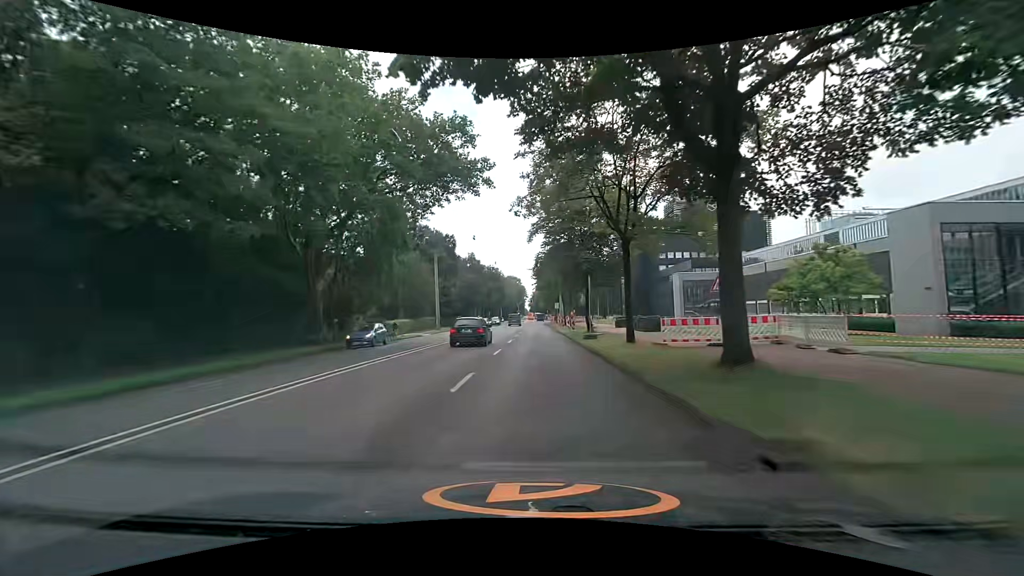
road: primary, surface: asphalt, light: Day
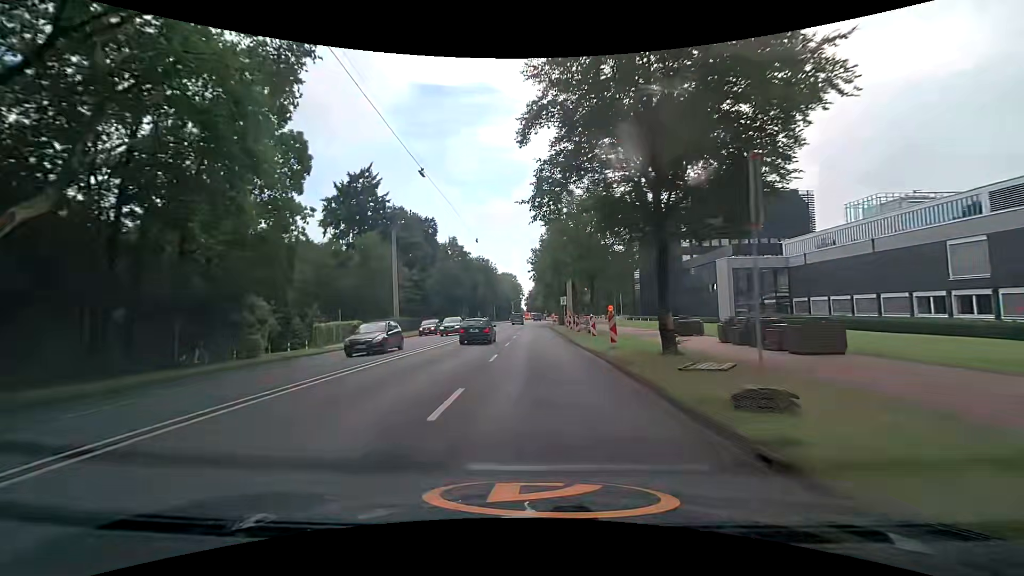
(+0.1, +20.3) m; +1°
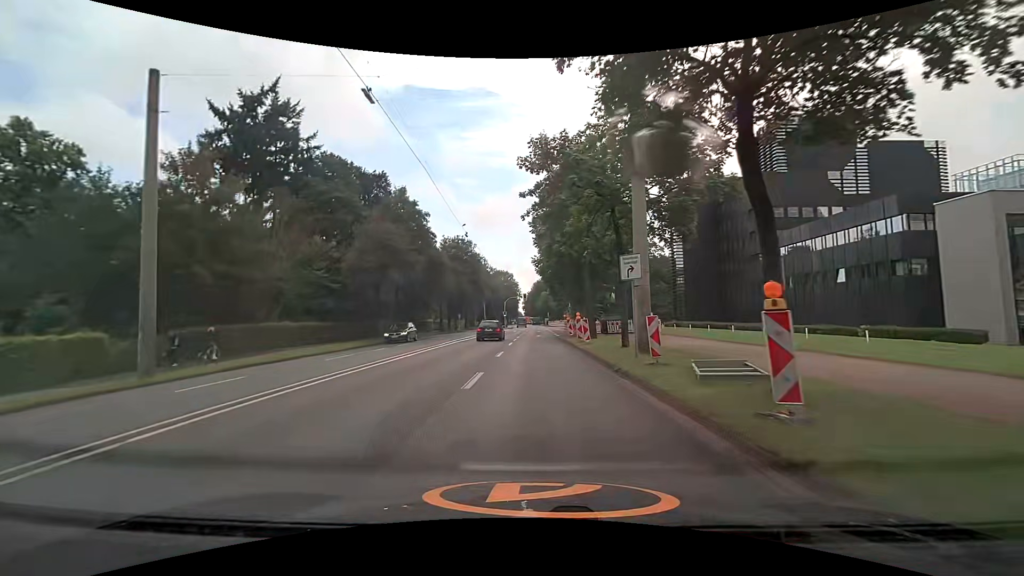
(-0.3, +32.7) m; -1°
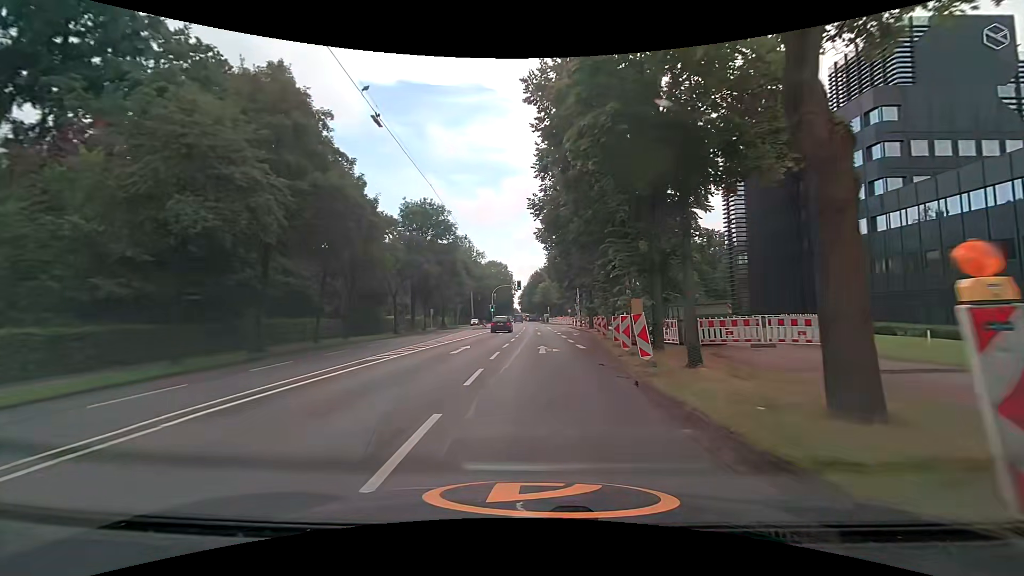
(+0.4, +23.6) m; +1°
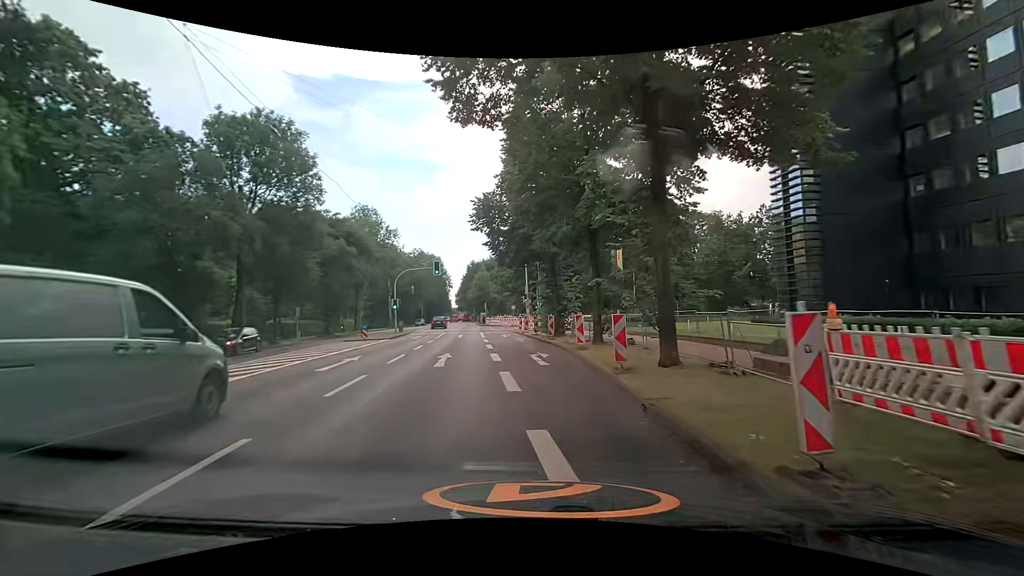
(+1.1, +24.7) m; +6°
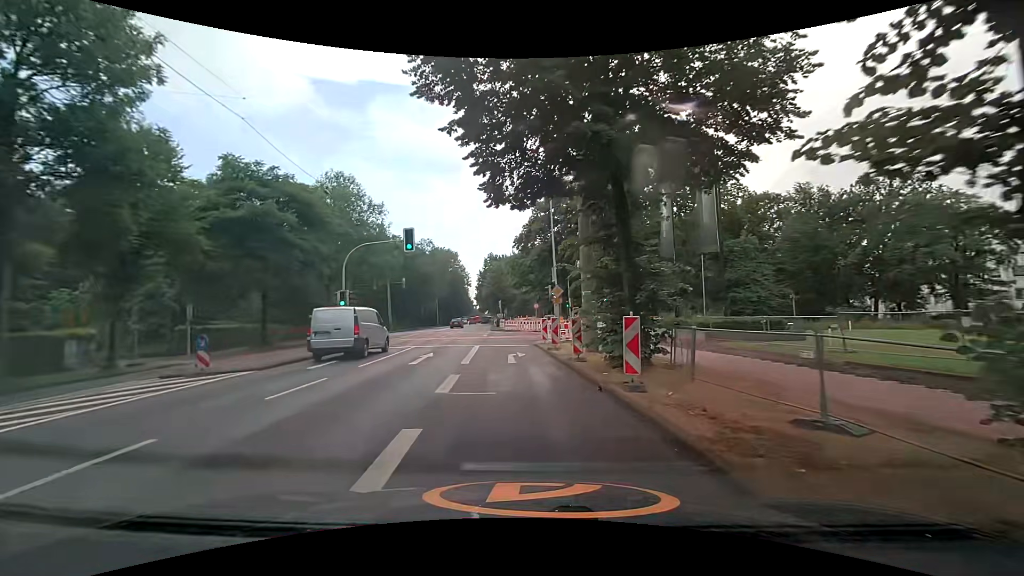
(0.0, +17.7) m; -2°
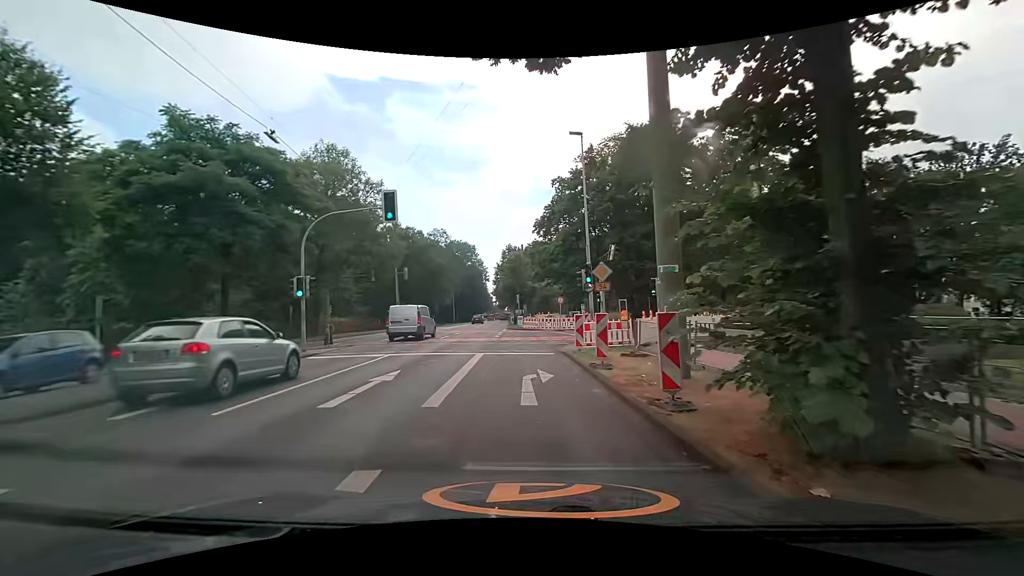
(-0.2, +7.8) m; -3°
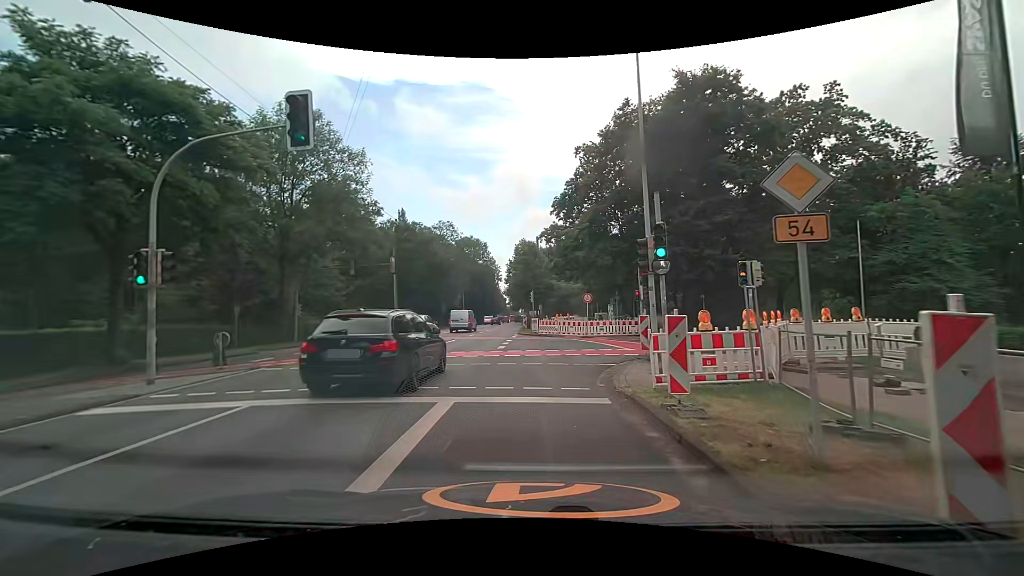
(-0.1, +9.3) m; 0°
